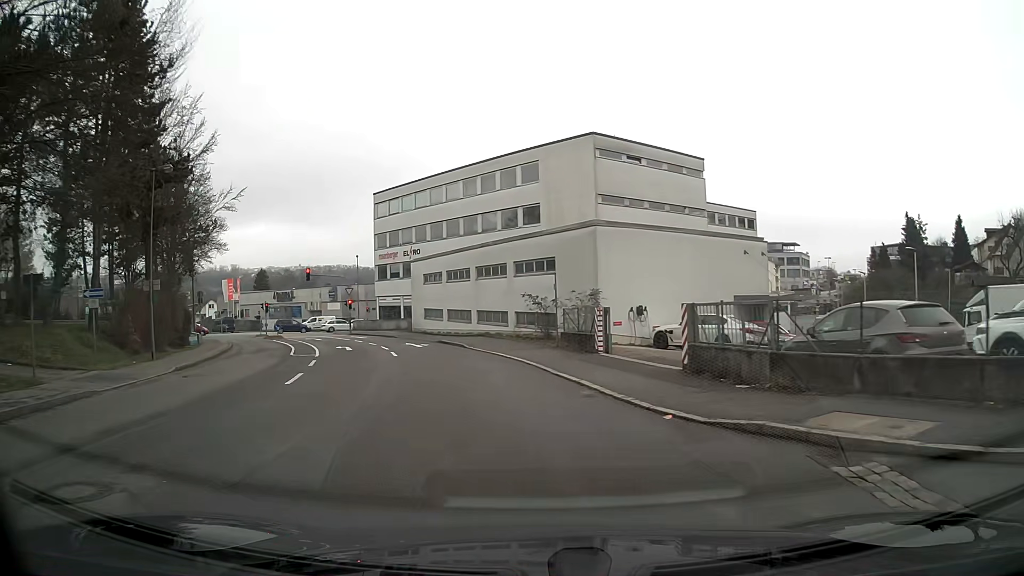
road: residential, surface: asphalt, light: Day
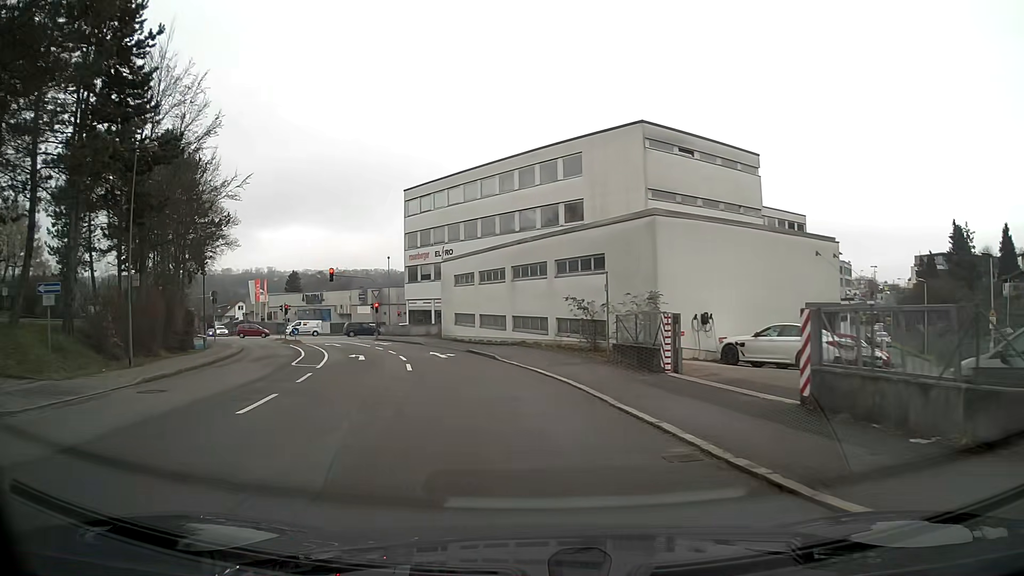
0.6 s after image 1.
(-0.1, +4.5) m; -3°
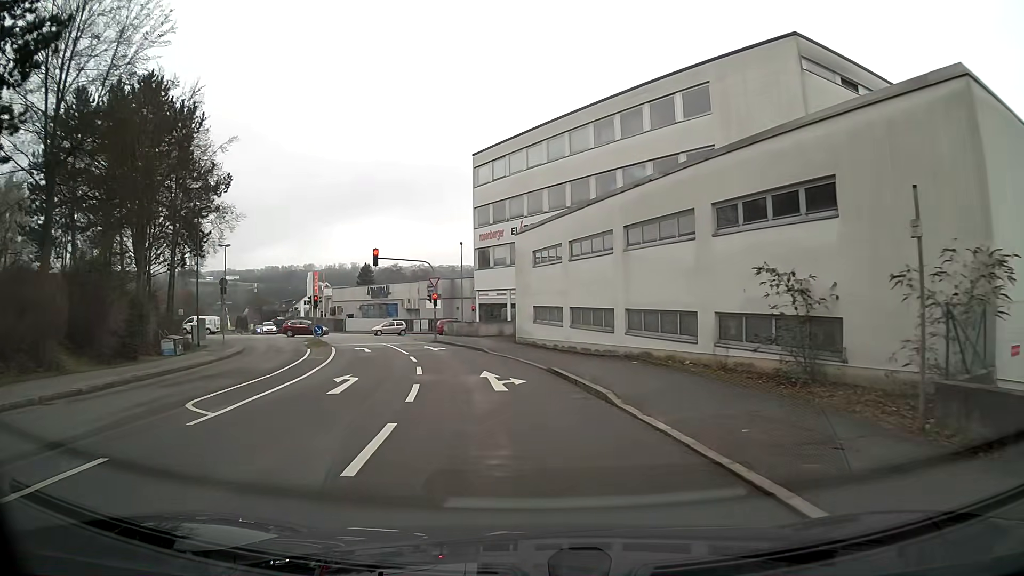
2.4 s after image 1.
(-0.9, +13.3) m; -7°
(0, +10) (-2, +20) (-4, +30) (-7, +39) (-10, +48) (-14, +58) (-19, +67) (-23, +76) (-28, +84) (-34, +93) m
